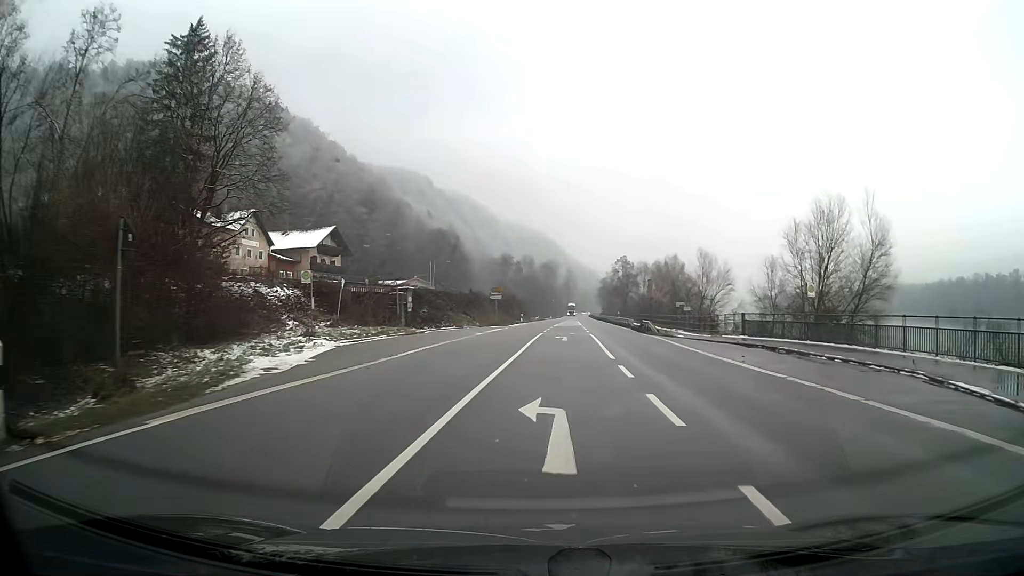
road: primary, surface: asphalt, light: Day
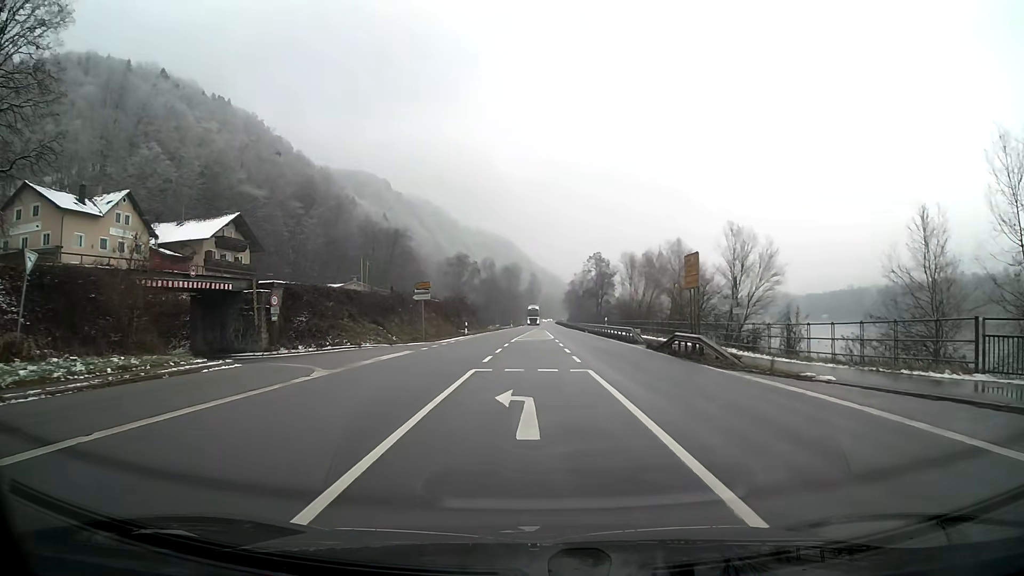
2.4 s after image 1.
(+0.7, +22.9) m; +2°
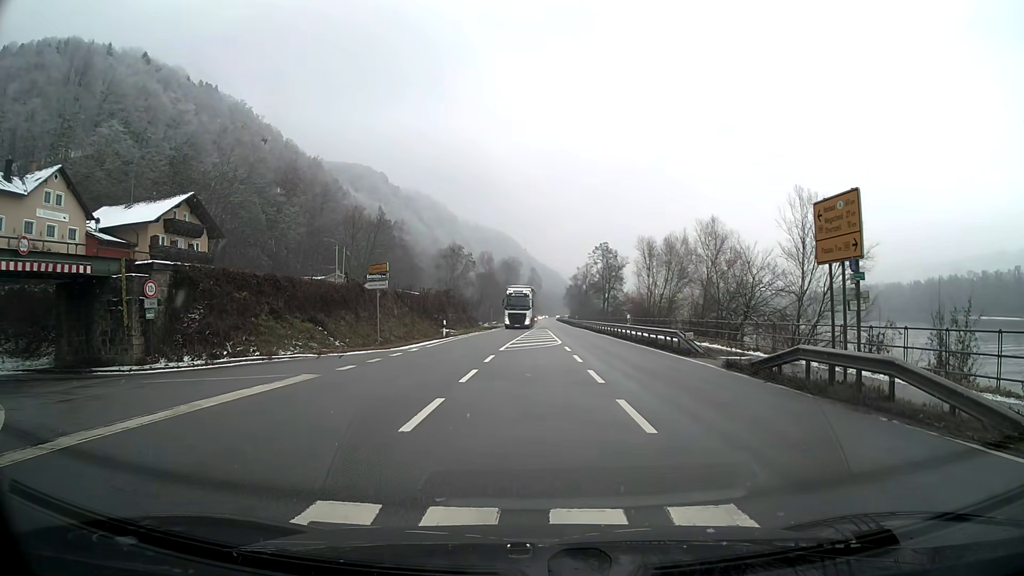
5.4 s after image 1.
(0.0, +12.1) m; 0°
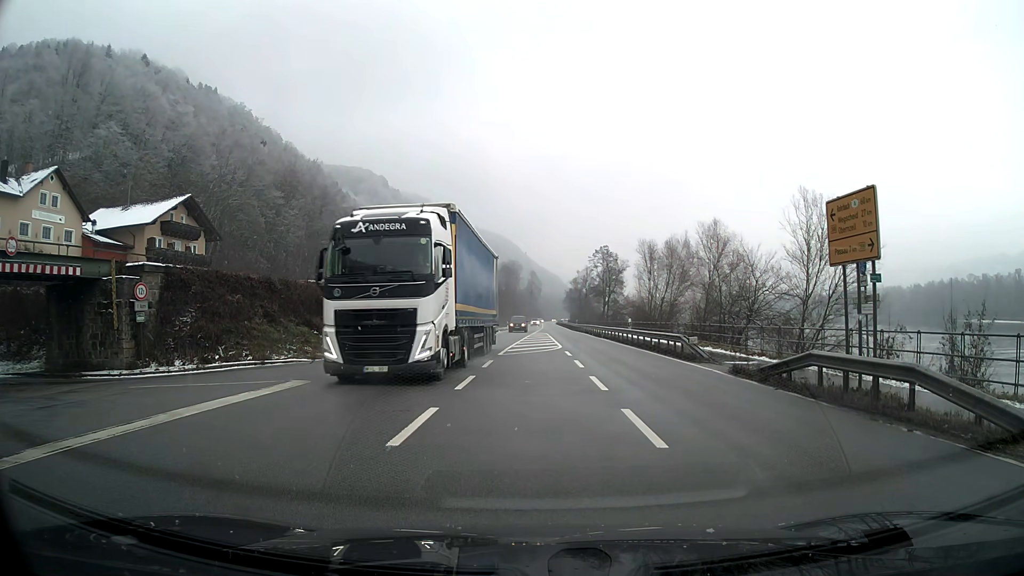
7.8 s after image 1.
(0.0, +0.7) m; 0°
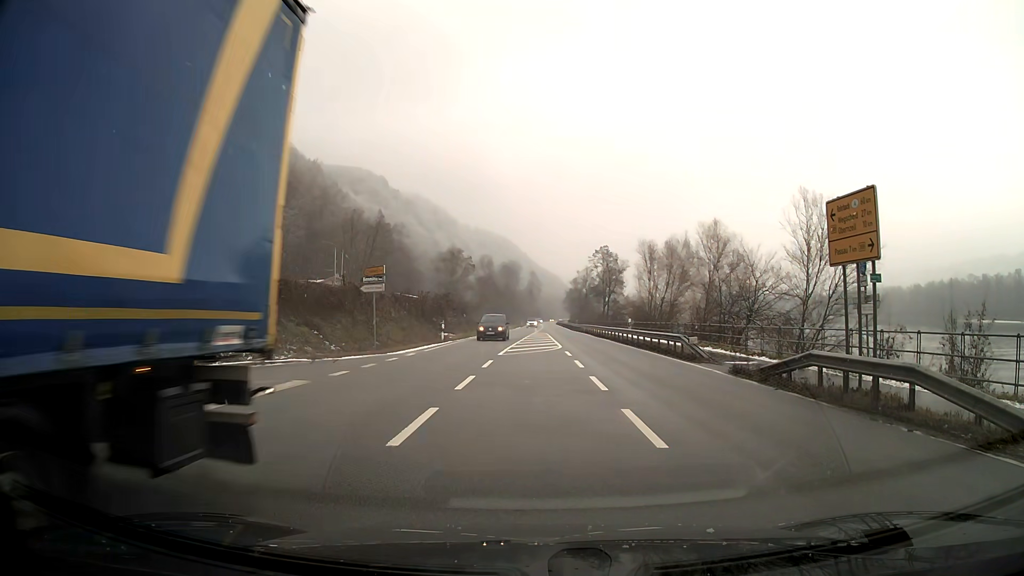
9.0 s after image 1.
(0.0, 0.0) m; 0°
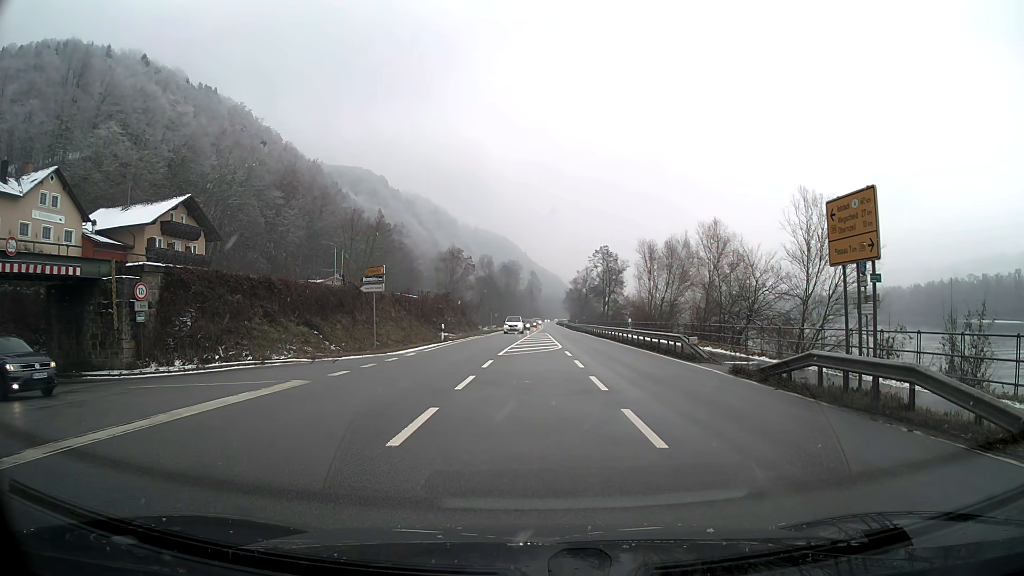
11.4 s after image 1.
(0.0, 0.0) m; 0°
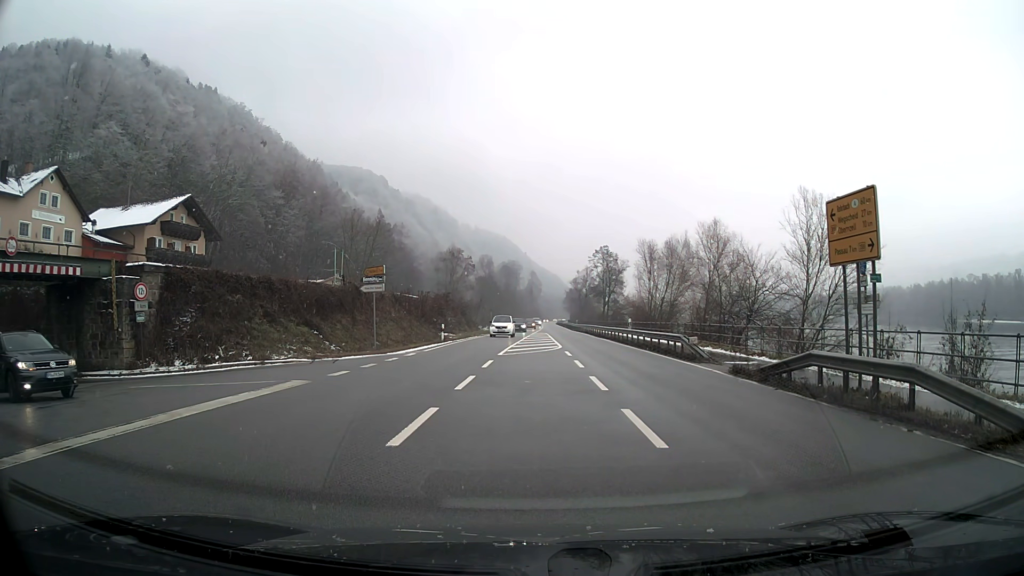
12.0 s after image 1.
(0.0, 0.0) m; 0°
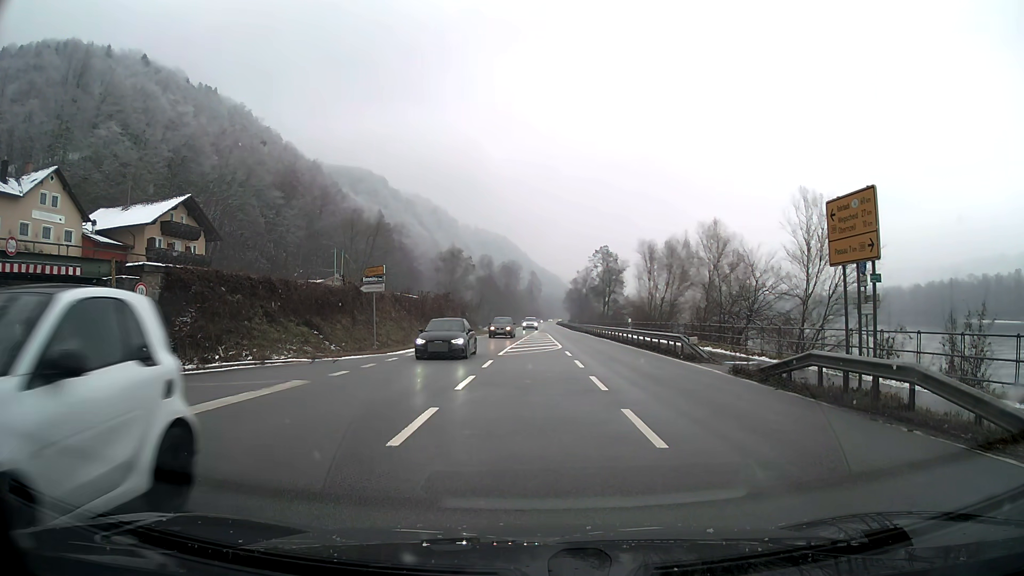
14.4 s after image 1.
(0.0, 0.0) m; 0°
